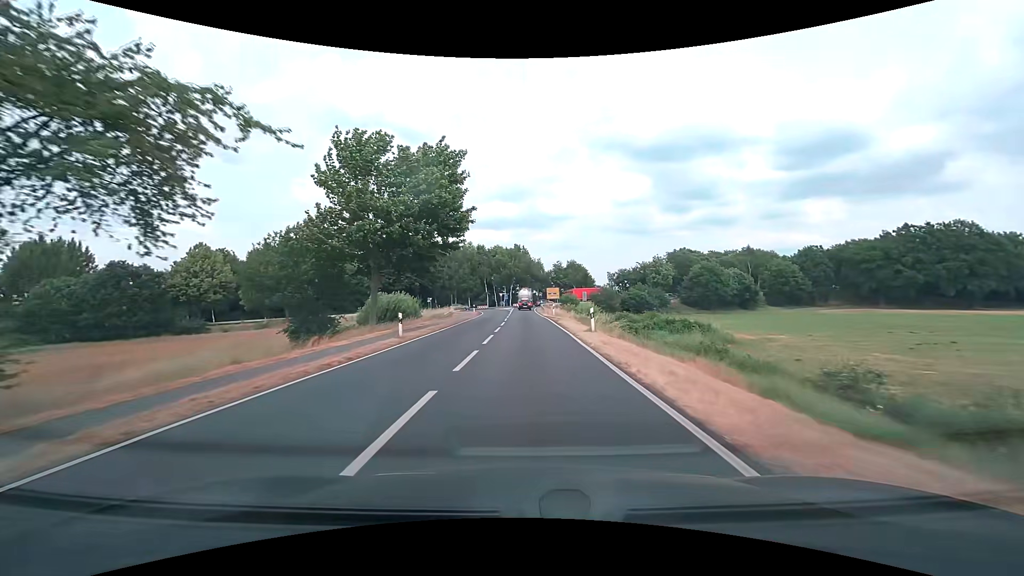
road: secondary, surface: asphalt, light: Day
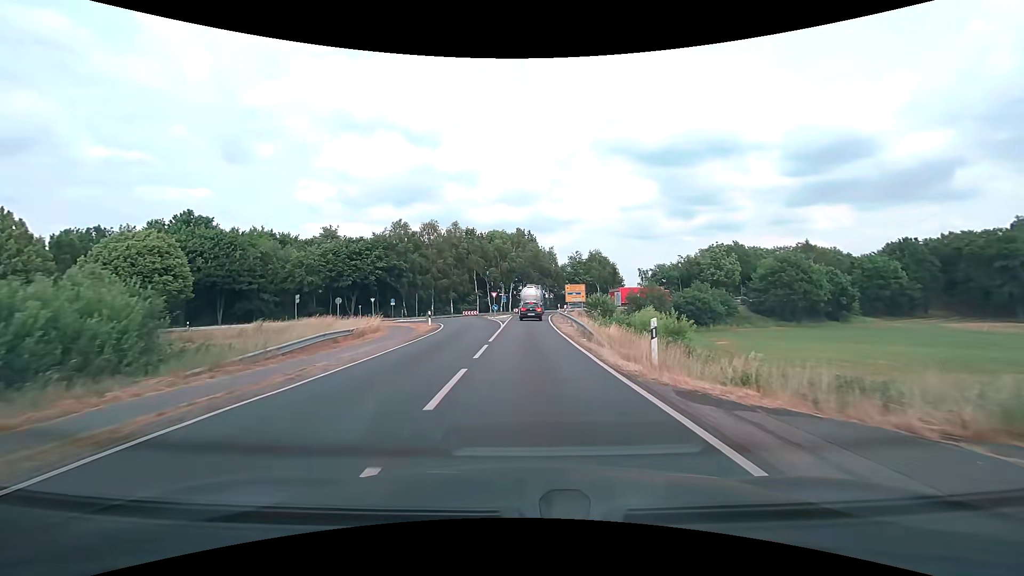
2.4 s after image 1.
(-0.3, +34.2) m; 0°
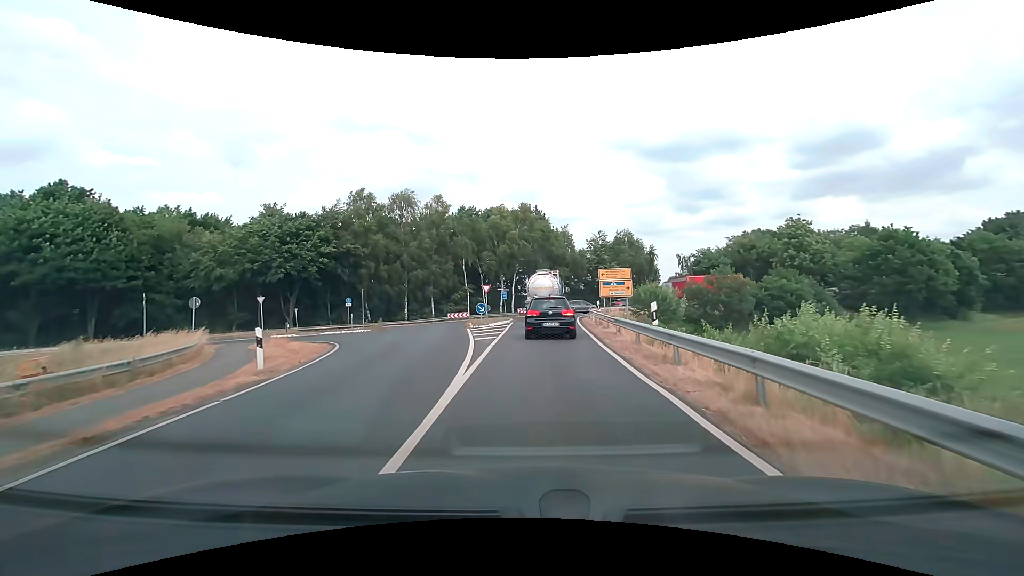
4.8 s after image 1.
(-0.3, +22.2) m; -1°
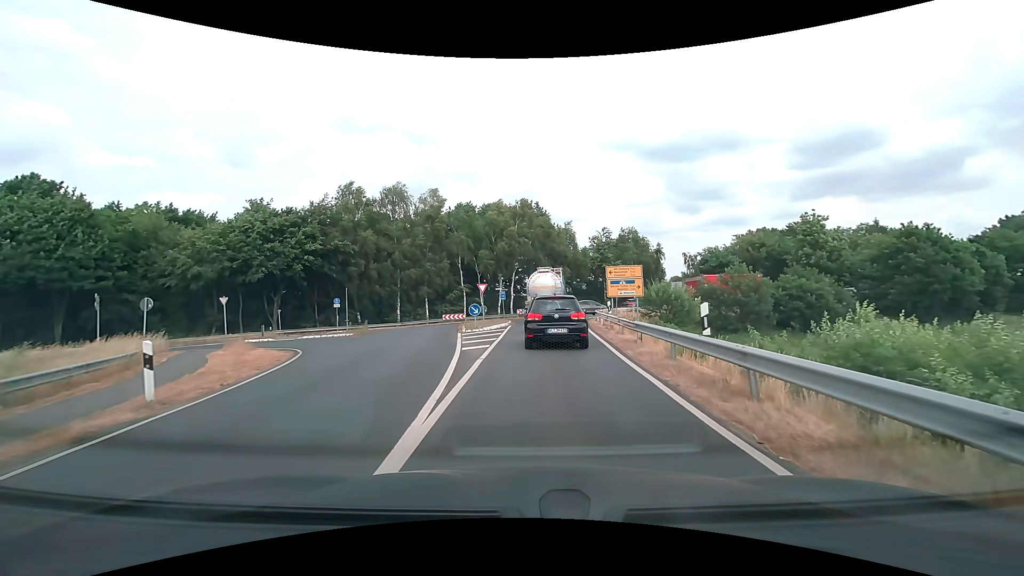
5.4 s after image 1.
(0.0, +3.3) m; 0°
